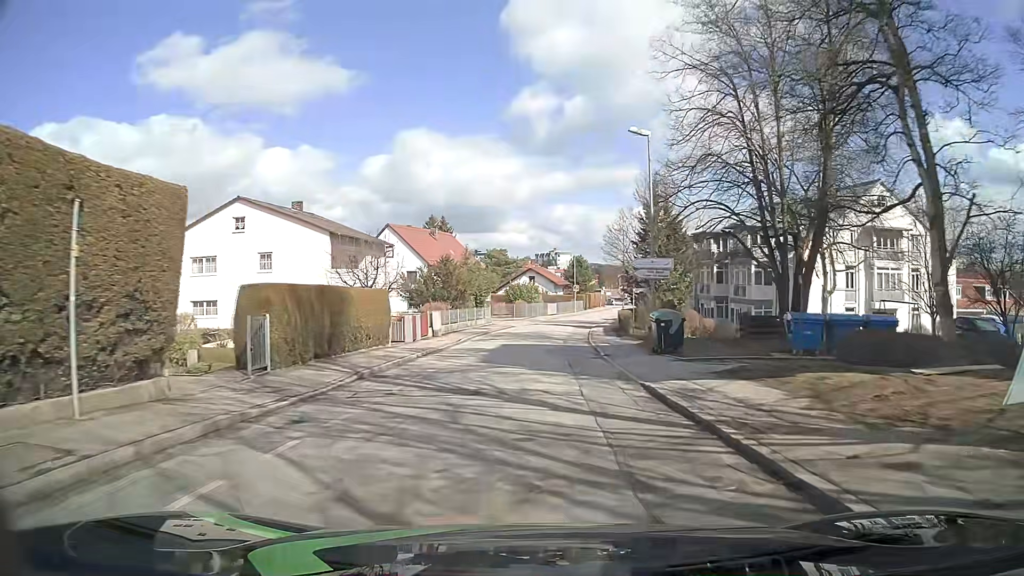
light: Day
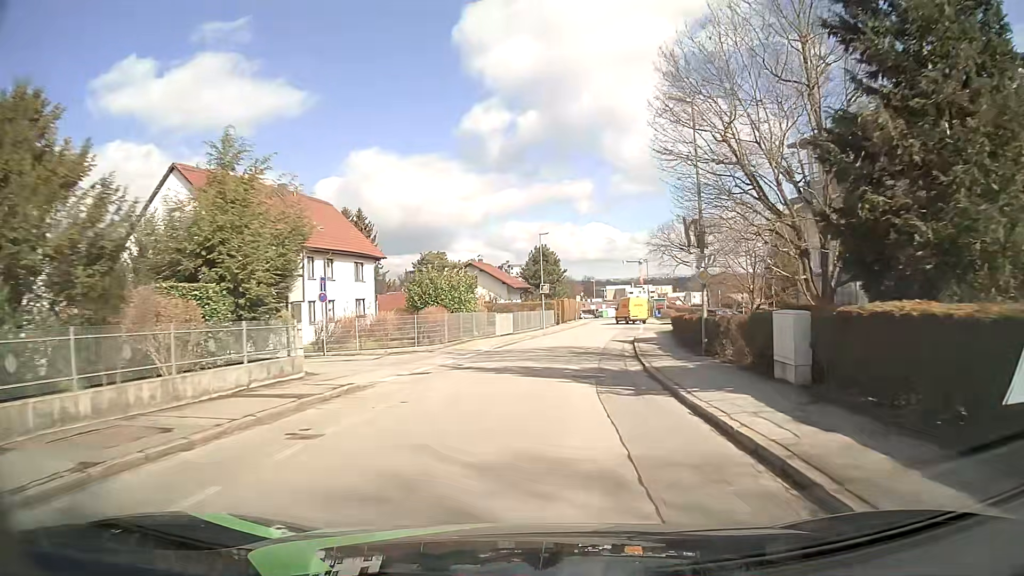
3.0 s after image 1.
(+1.3, +37.8) m; +5°
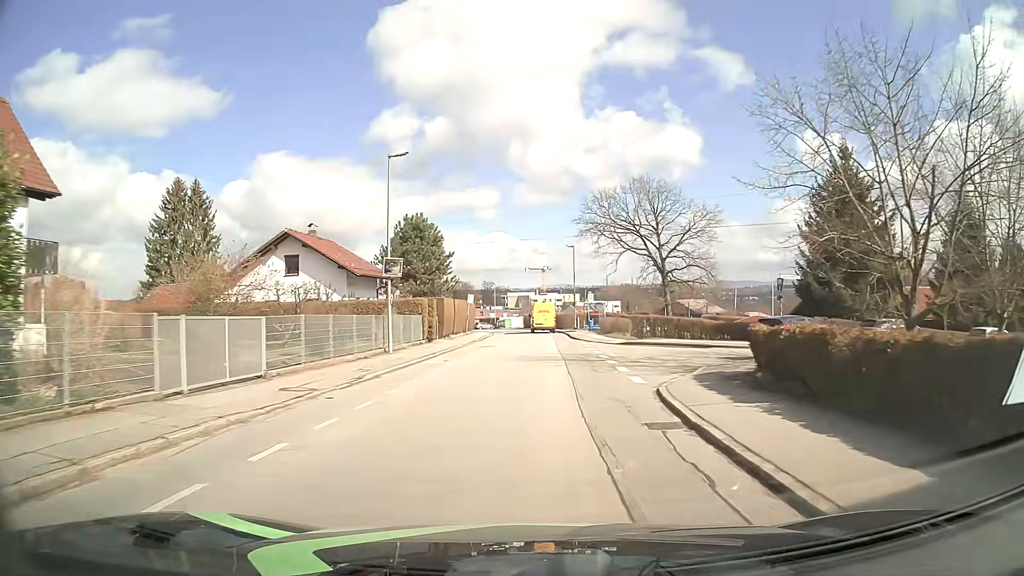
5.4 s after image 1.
(+2.1, +29.5) m; +8°
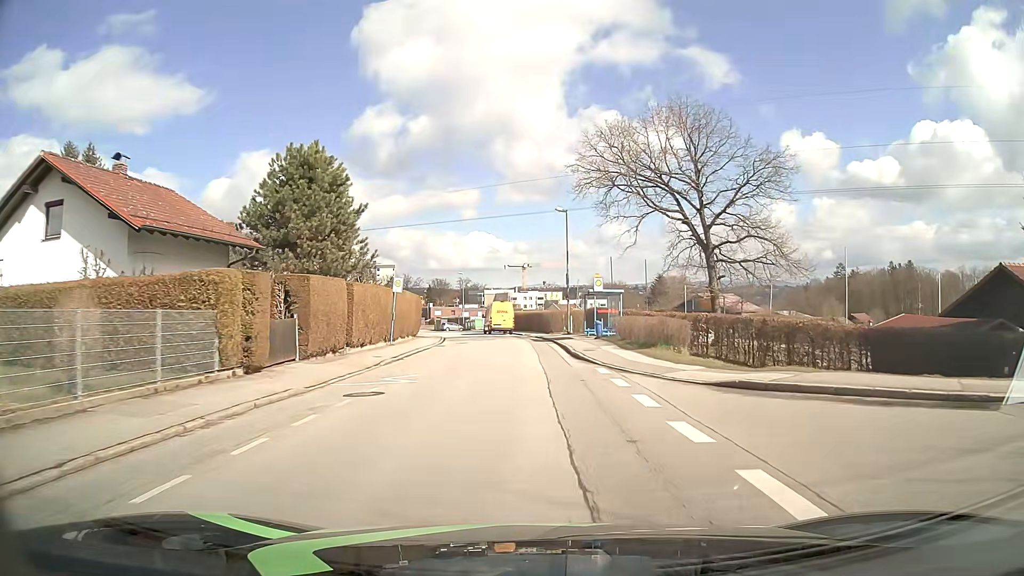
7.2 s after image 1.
(+0.4, +21.5) m; +2°
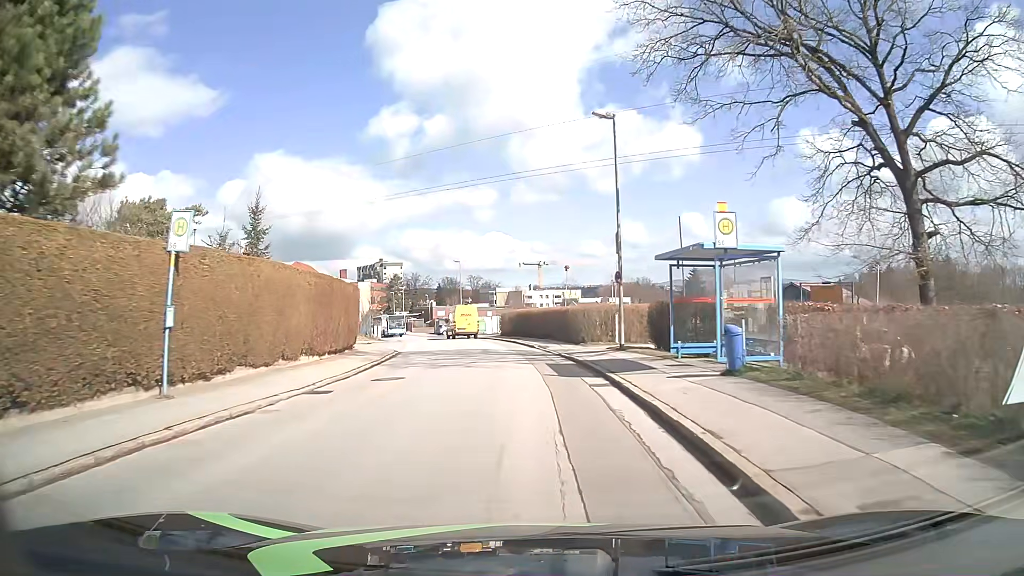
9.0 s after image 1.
(-0.1, +21.1) m; -1°
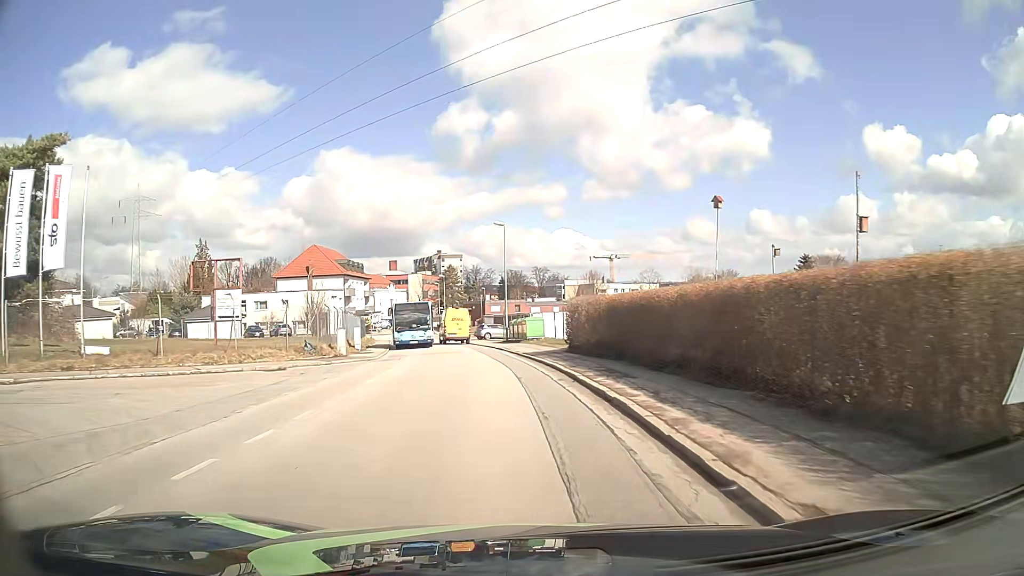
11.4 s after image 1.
(-1.4, +28.1) m; -6°
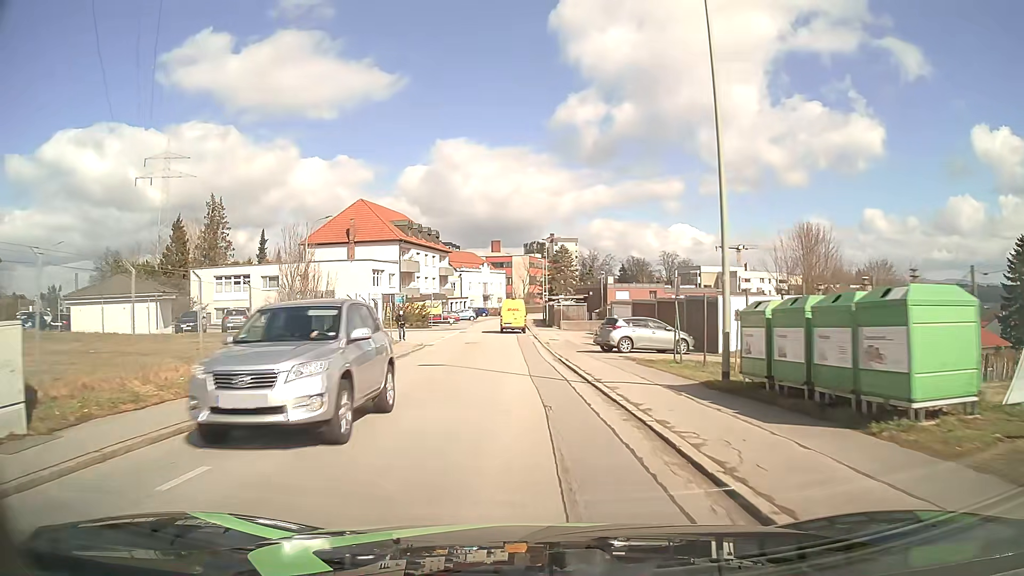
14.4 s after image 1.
(-3.0, +34.6) m; -10°
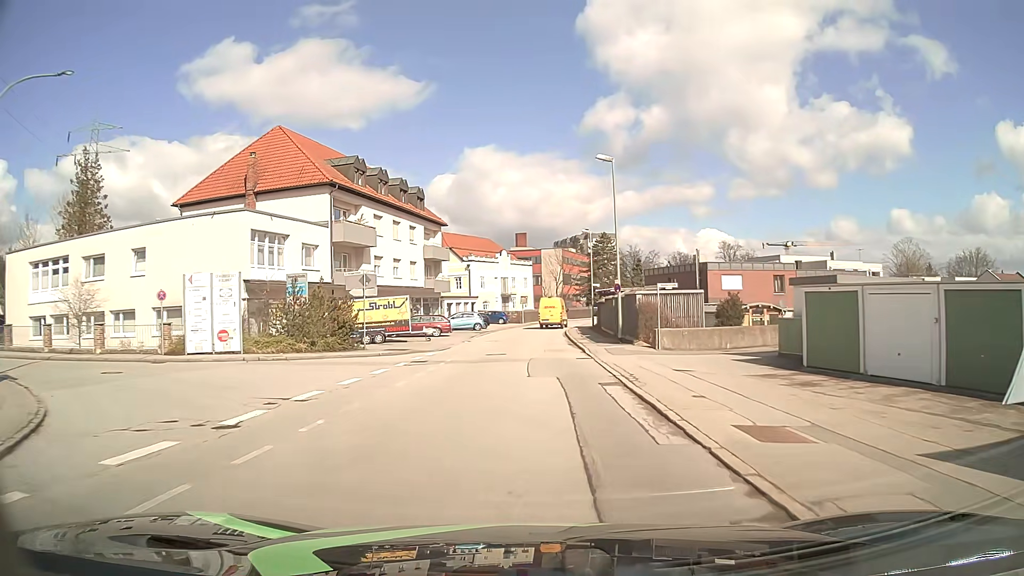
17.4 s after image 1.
(-1.1, +34.8) m; -3°
(0, +10) (0, +20) (0, +30) (0, +40) (+1, +50) (+2, +60) (+4, +70) (+6, +79) (+9, +89) (+14, +98) m
